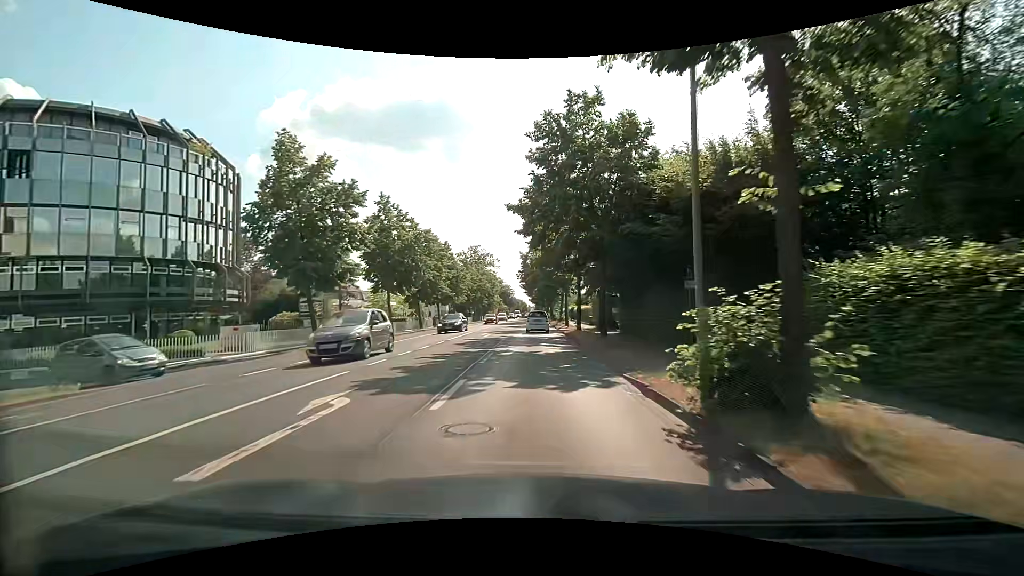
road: secondary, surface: asphalt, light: Day
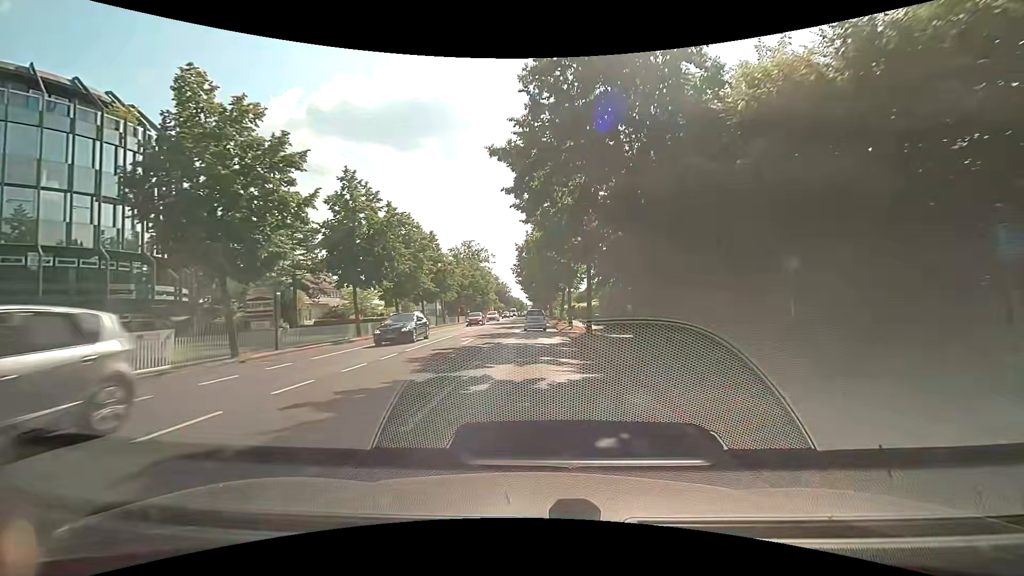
(0.0, +7.7) m; +1°
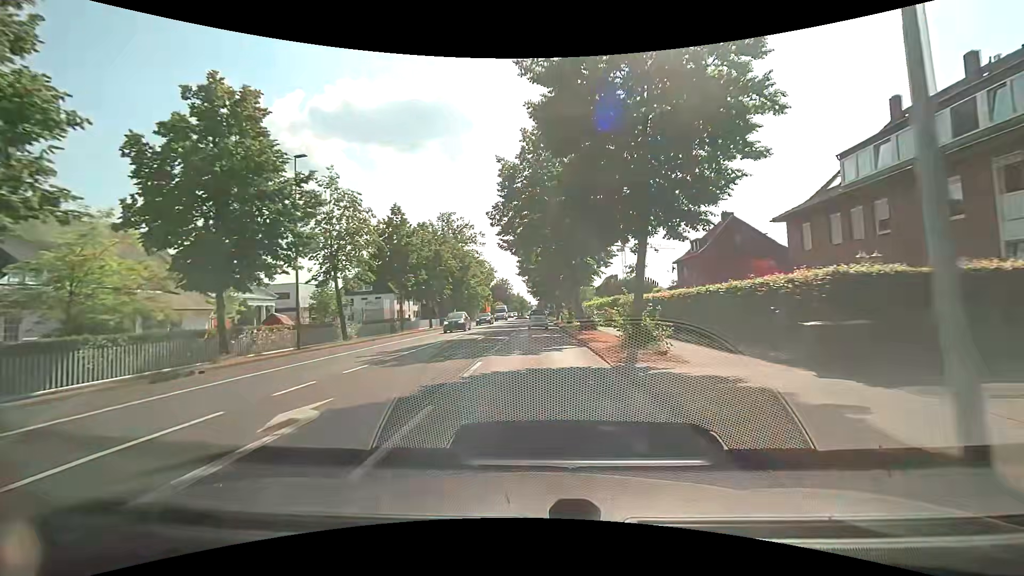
(-0.9, +38.5) m; -1°
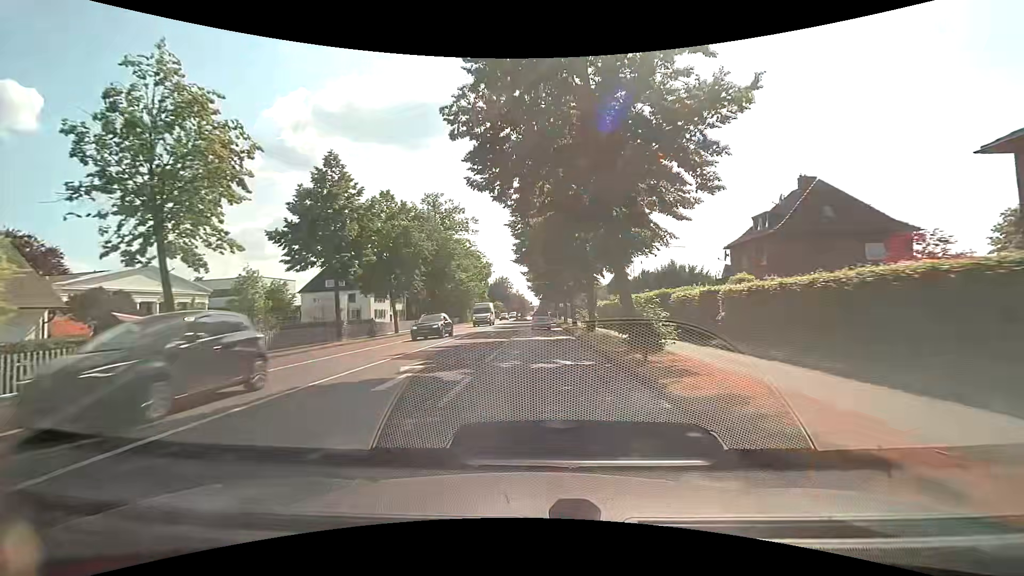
(-0.1, +15.4) m; 0°
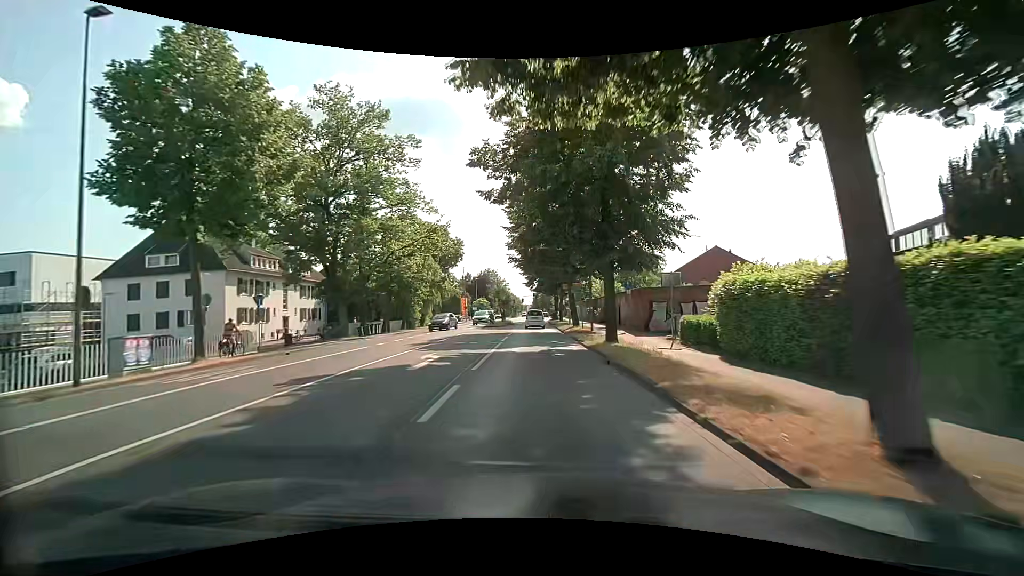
(+0.2, +38.1) m; 0°
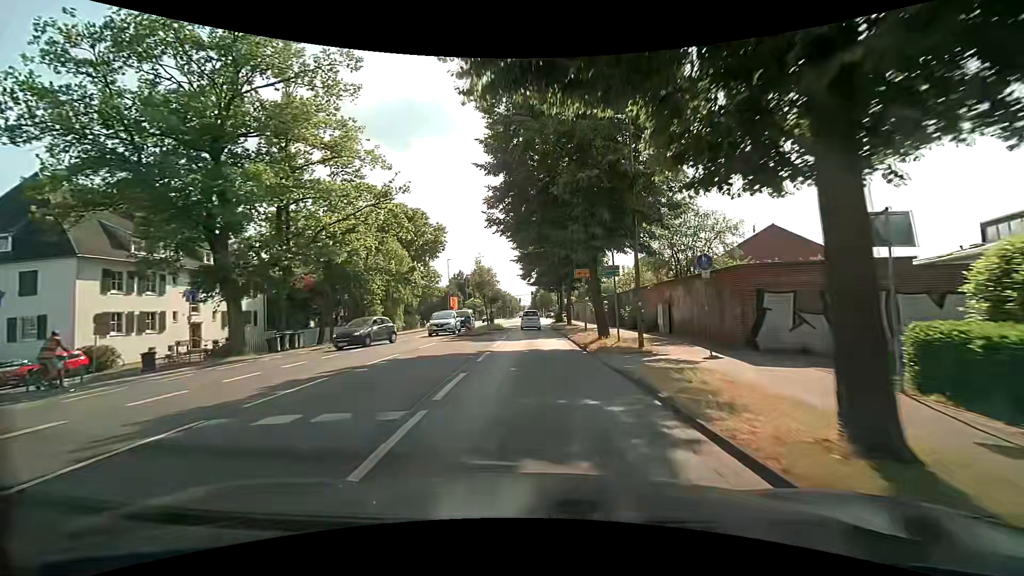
(+0.1, +15.0) m; 0°
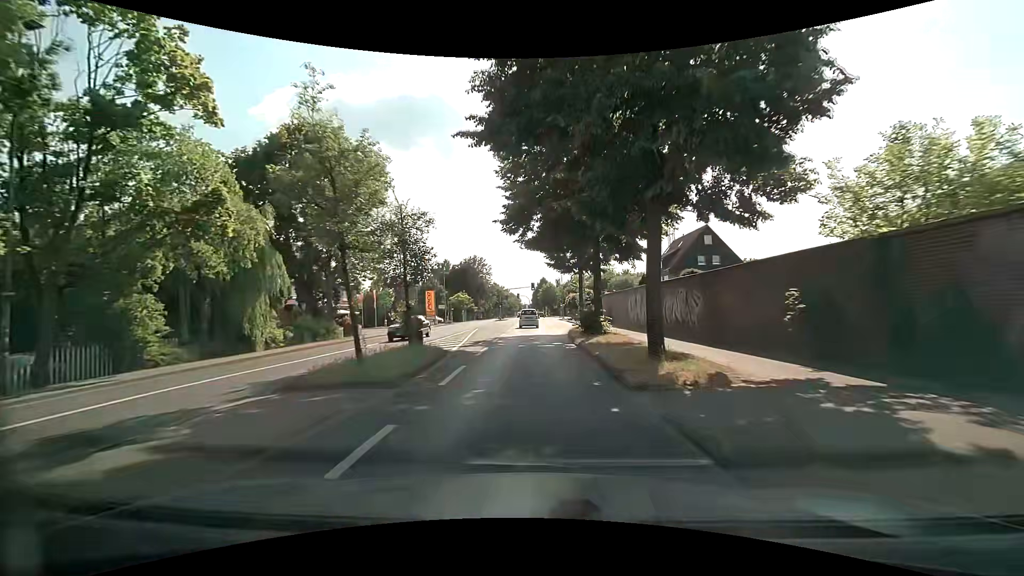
(+0.2, +29.1) m; +1°
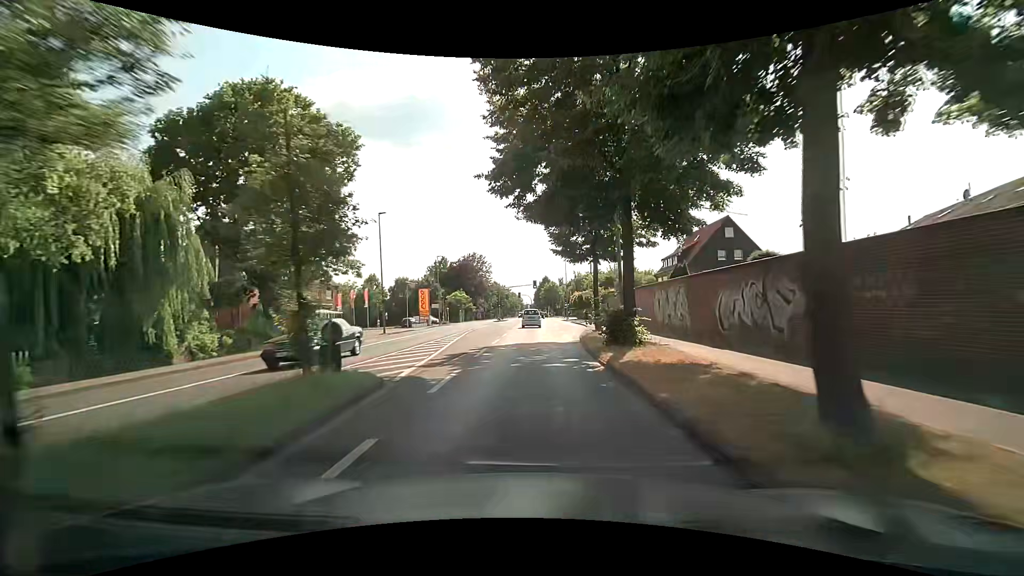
(-0.1, +6.9) m; -1°
(0, +10) (0, +20) (+1, +30) (+2, +40) (+3, +50) (+3, +60) (+3, +70) (+3, +80) (+4, +90) (+9, +98) m
